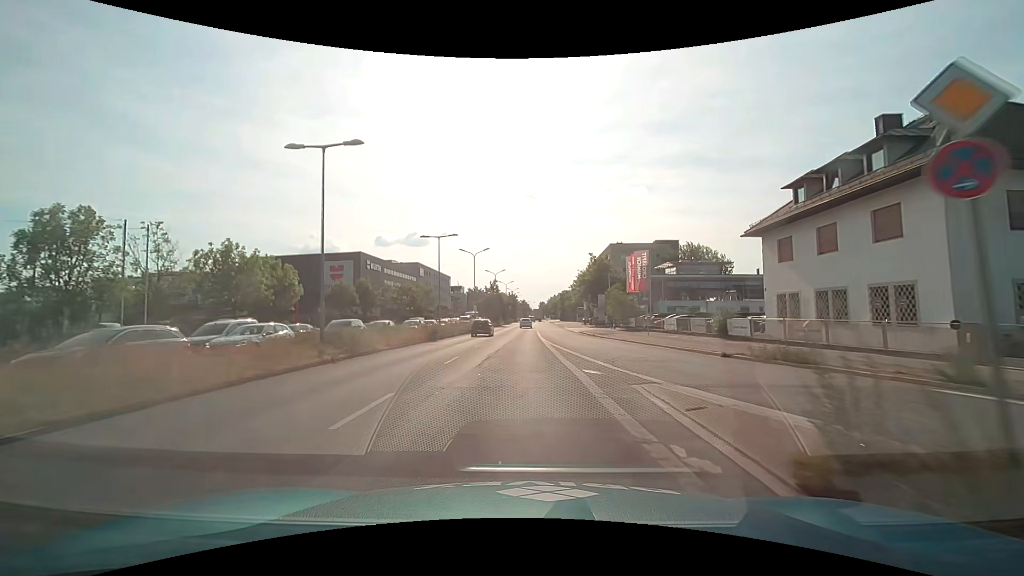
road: primary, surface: asphalt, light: Day
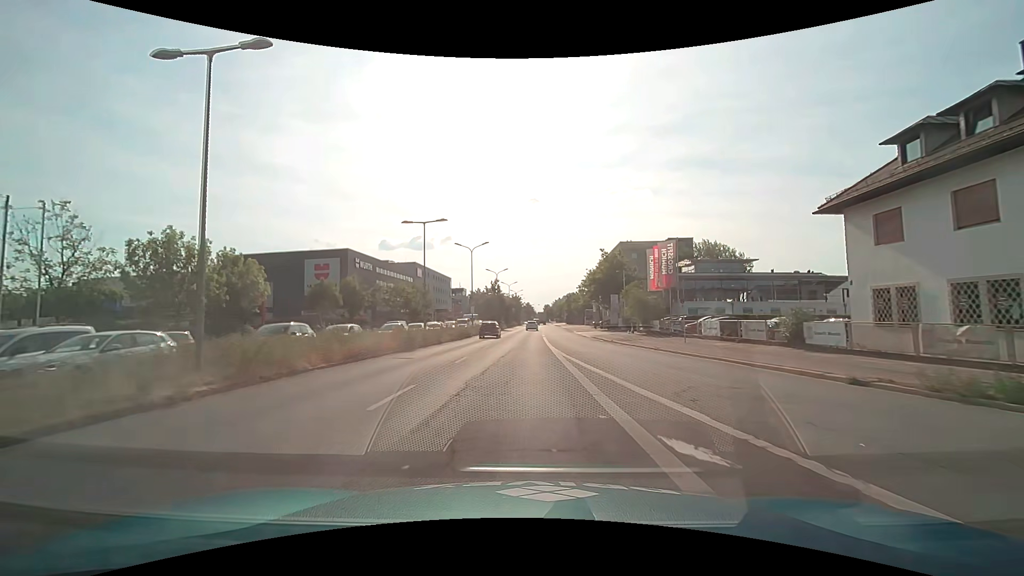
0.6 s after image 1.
(0.0, +7.6) m; -1°
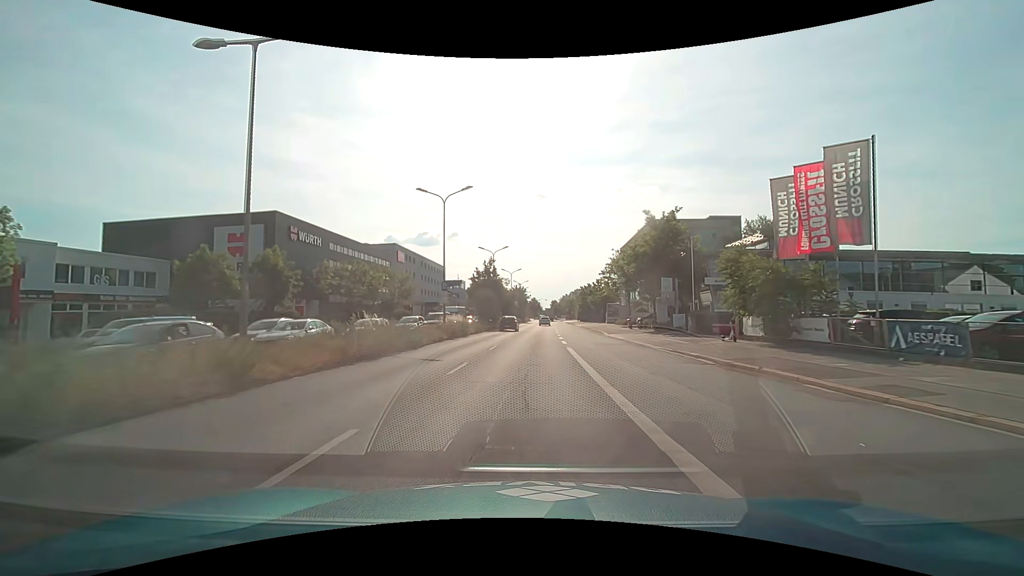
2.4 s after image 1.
(-0.1, +22.8) m; 0°
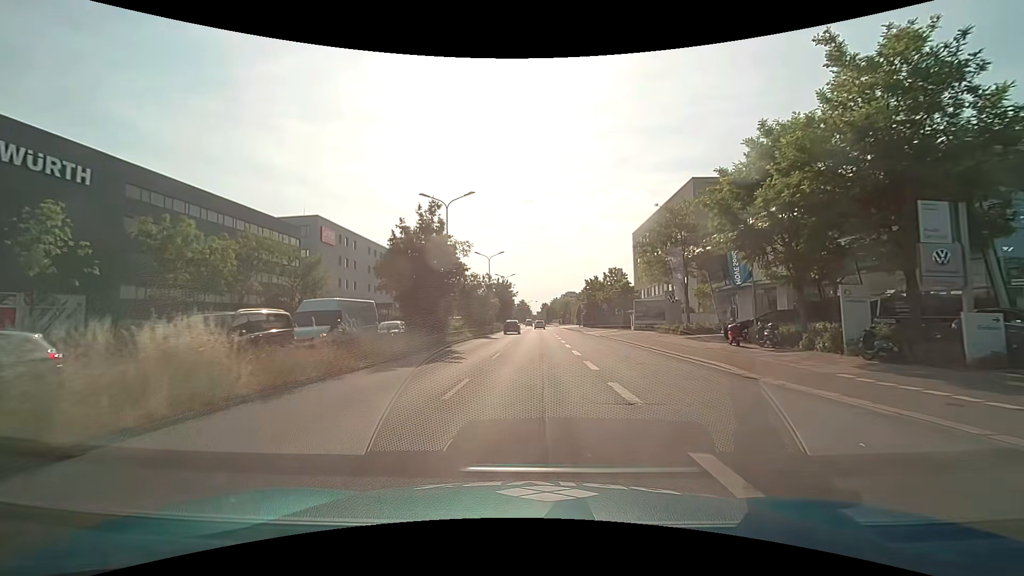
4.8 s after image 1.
(+0.2, +30.3) m; +1°
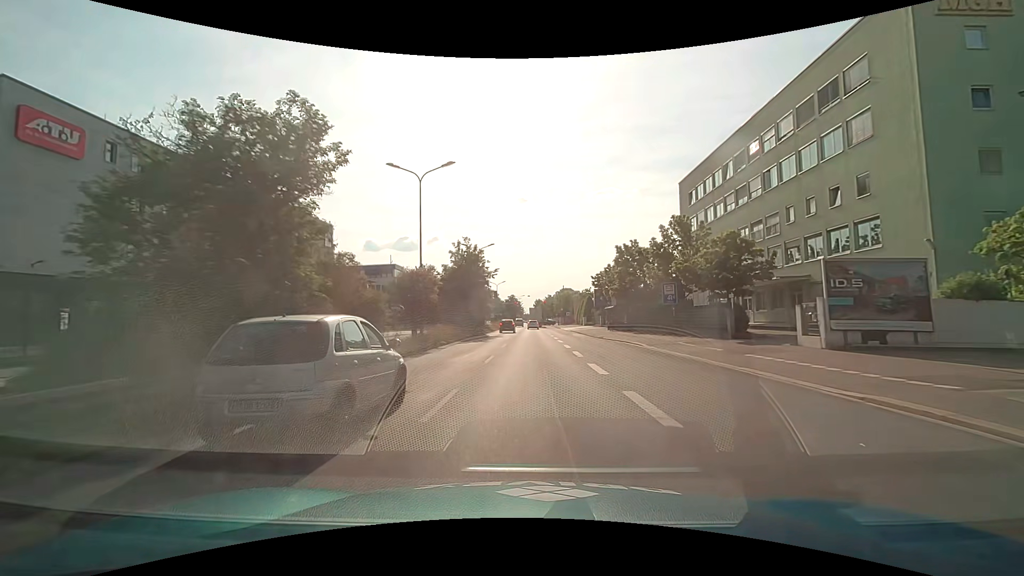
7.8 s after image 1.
(+0.6, +38.0) m; +1°
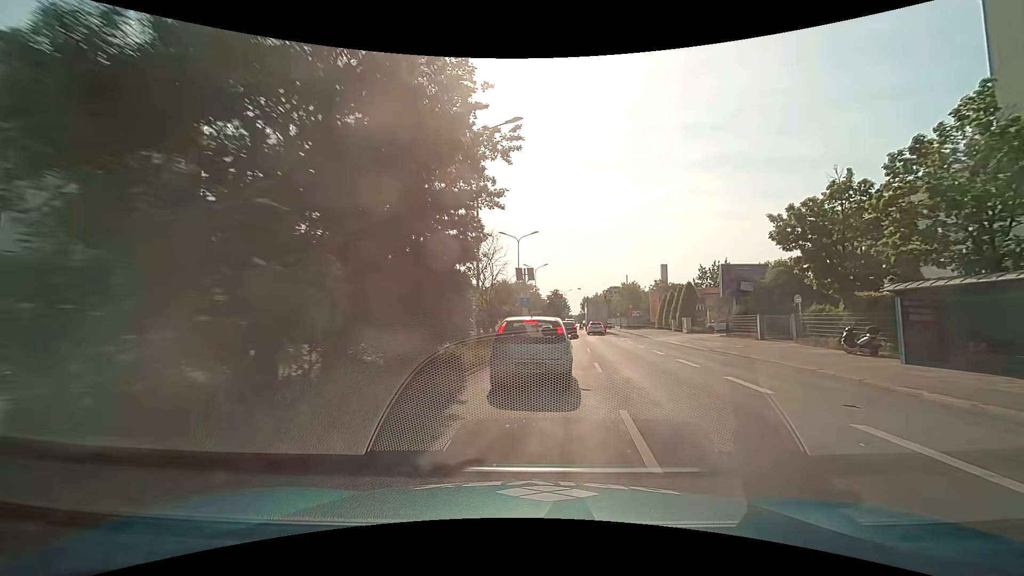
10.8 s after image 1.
(-1.7, +37.9) m; -5°
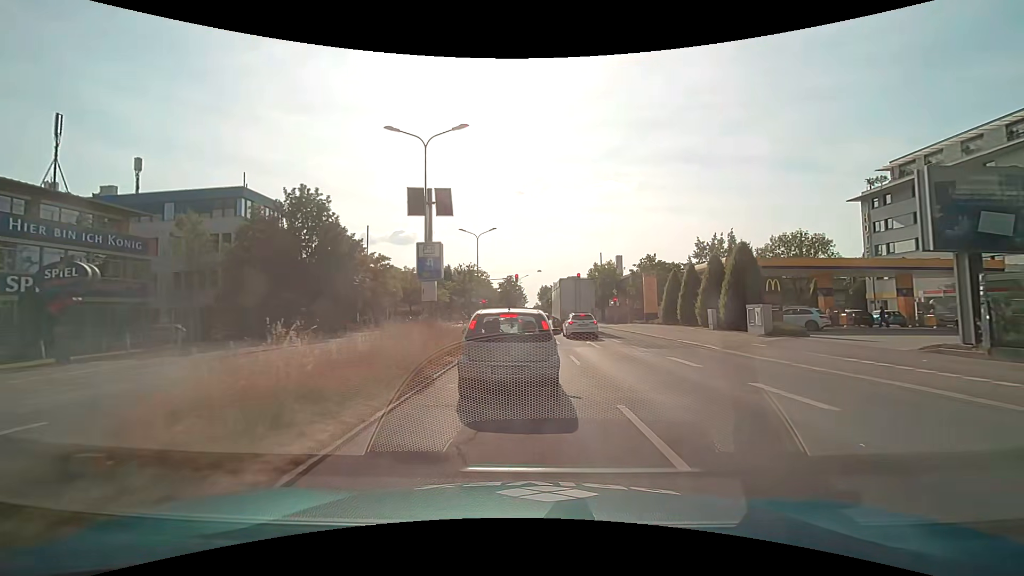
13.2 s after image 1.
(+1.6, +26.7) m; +5°
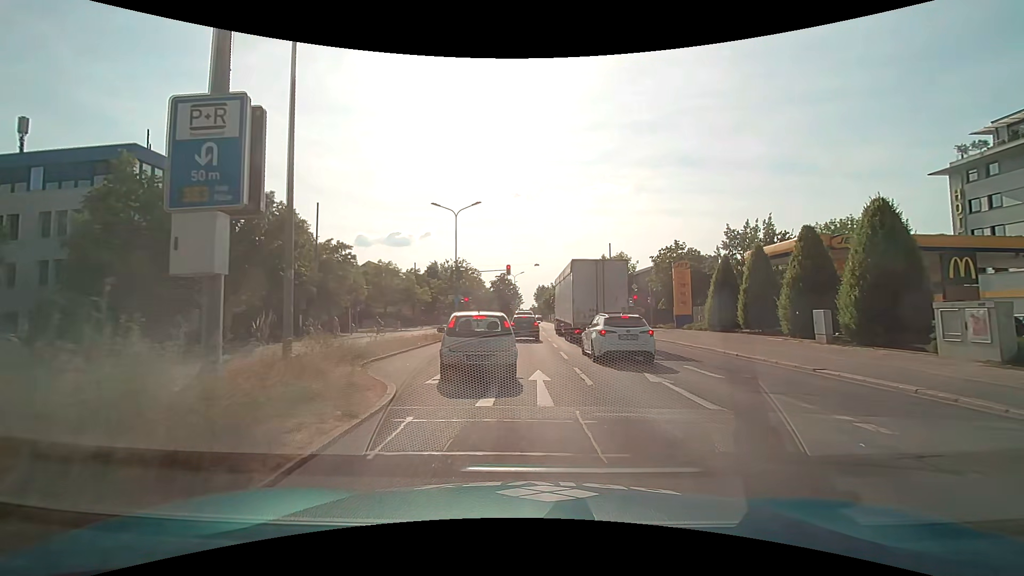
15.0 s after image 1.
(0.0, +13.0) m; 0°
(0, +10) (0, +20) (0, +30) (0, +40) (0, +50) (0, +60) (0, +70) (0, +80) (0, +90) (0, +100) m
